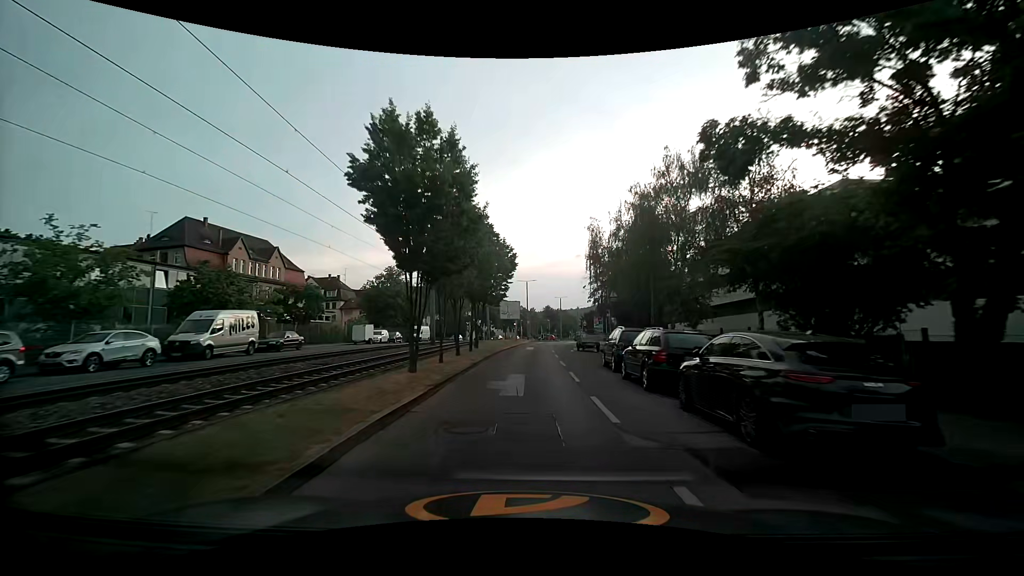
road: secondary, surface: asphalt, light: Day
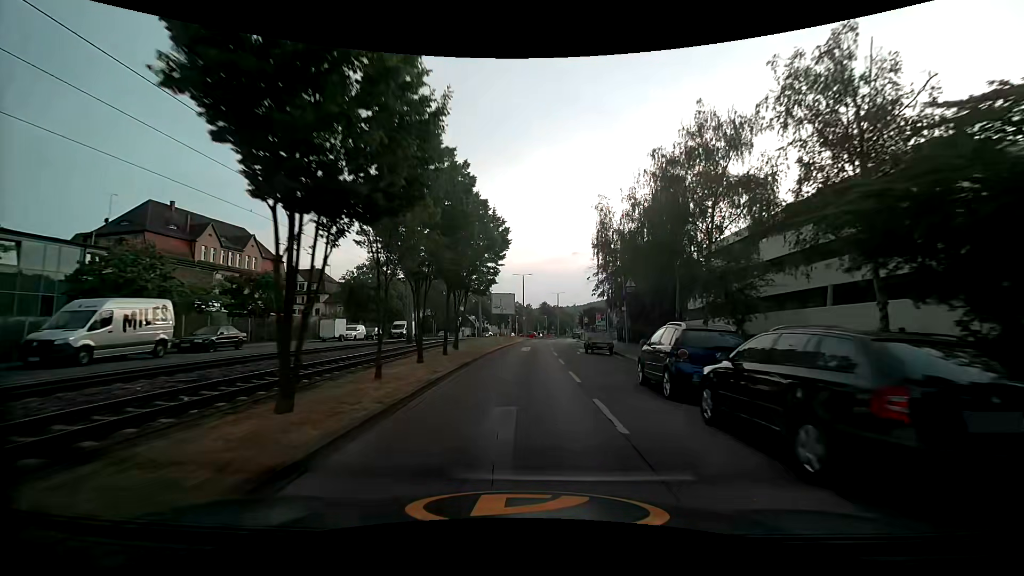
(+0.1, +6.9) m; 0°
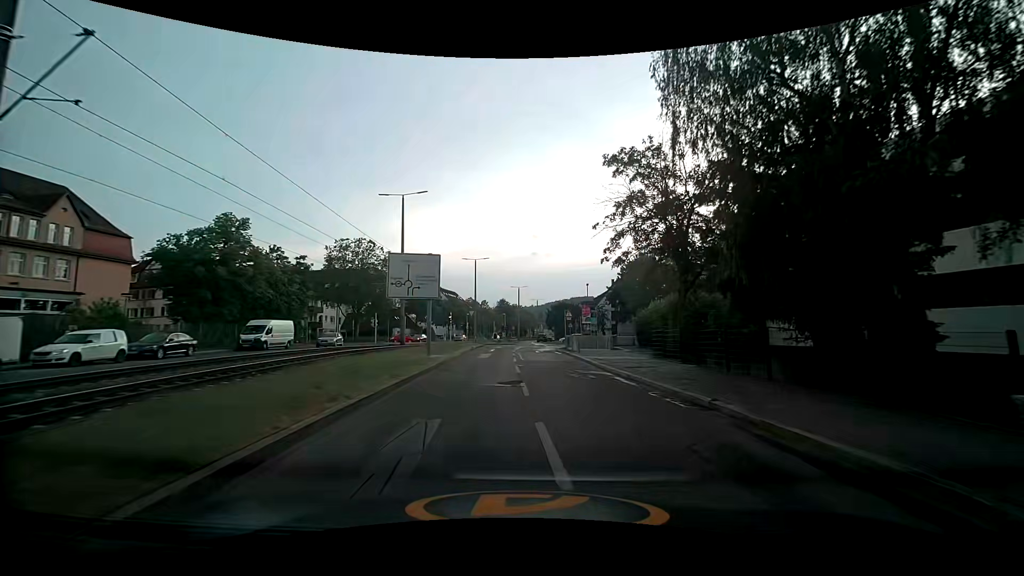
(+0.9, +26.1) m; +5°
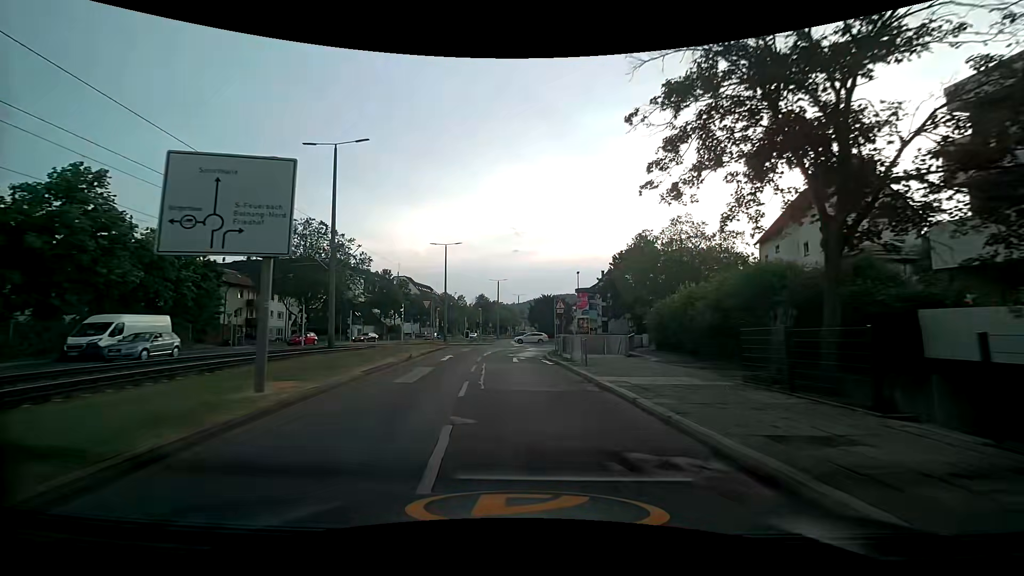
(+0.4, +12.4) m; +2°
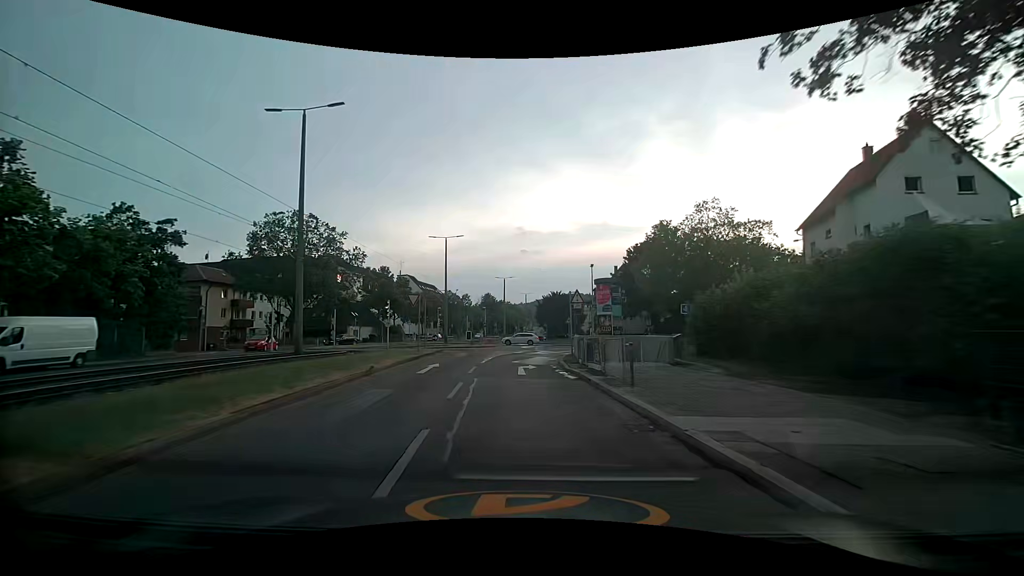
(0.0, +6.1) m; 0°
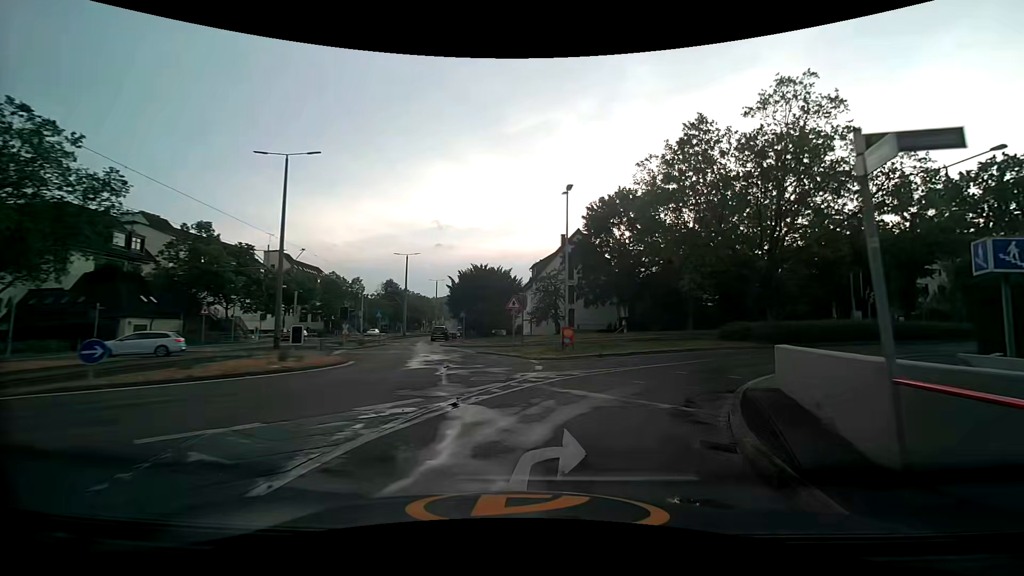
(+0.4, +28.3) m; +10°
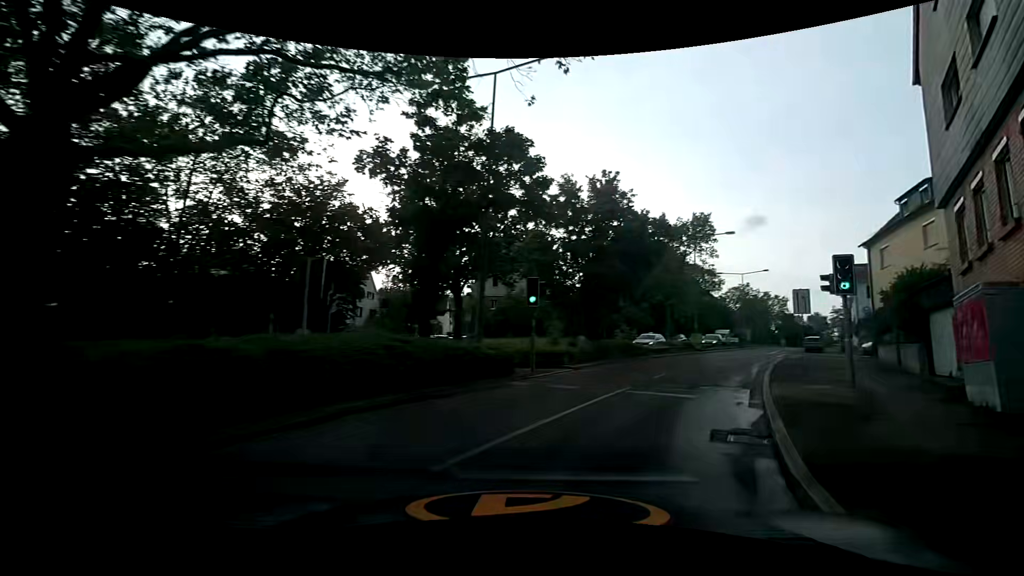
(+10.8, +21.4) m; +59°
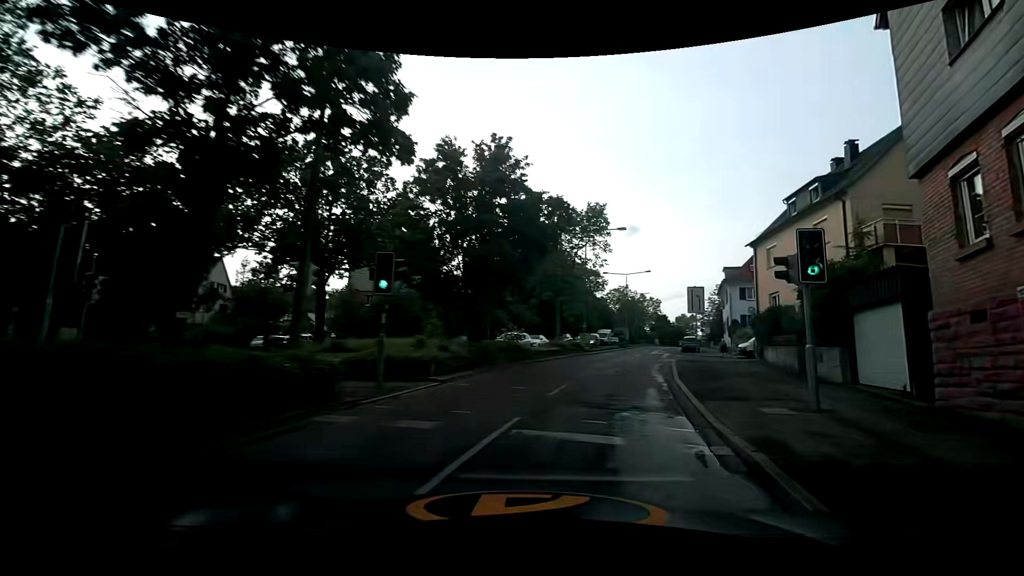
(+0.6, +5.0) m; +12°
